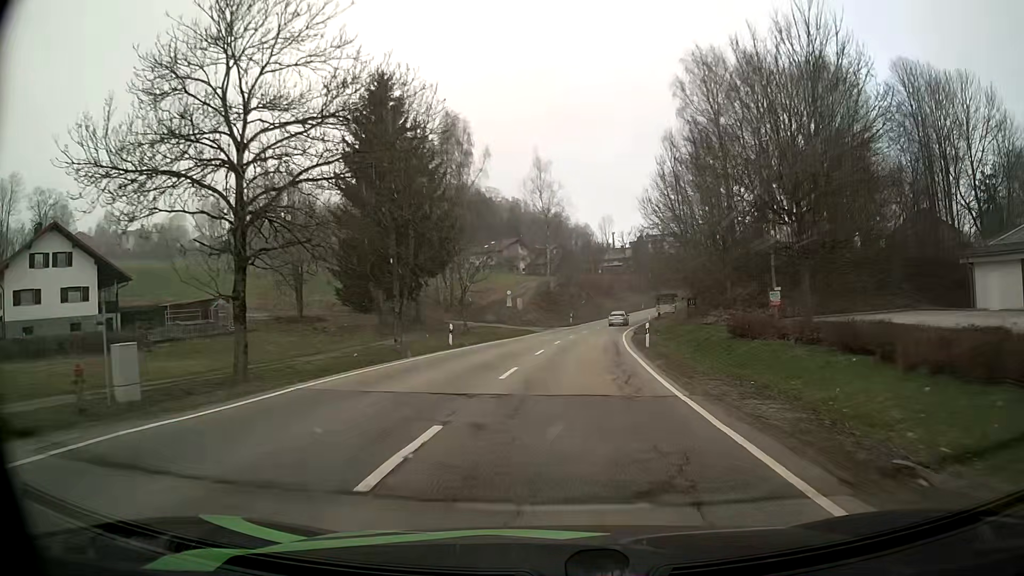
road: secondary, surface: asphalt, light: Day
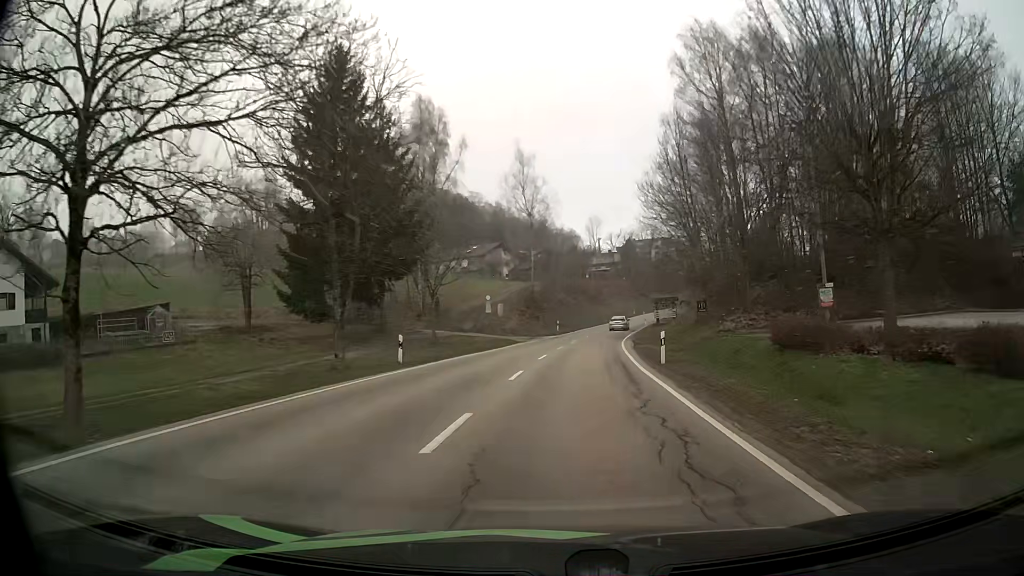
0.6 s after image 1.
(+0.1, +7.5) m; +1°
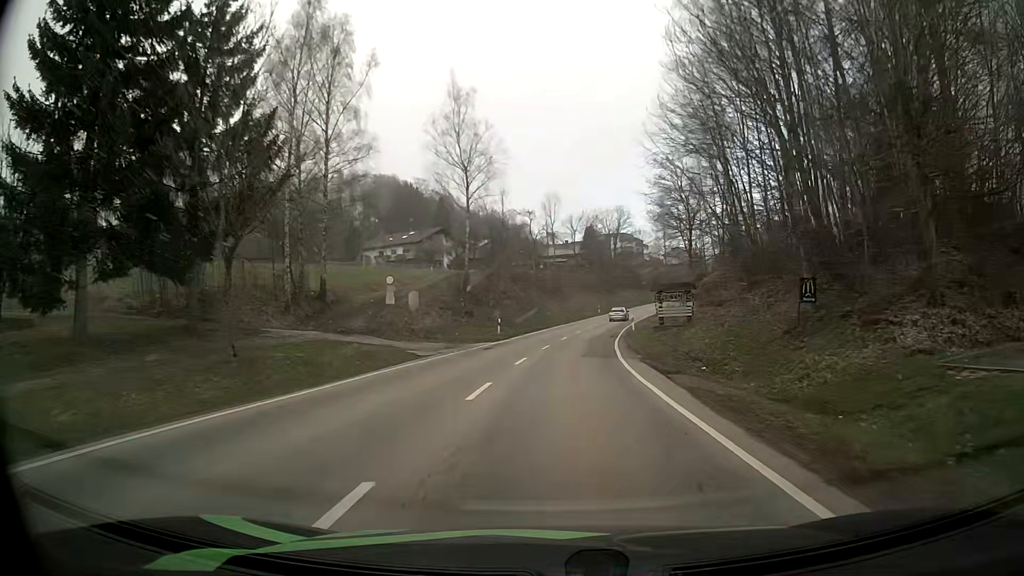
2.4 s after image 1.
(+0.8, +22.5) m; +4°
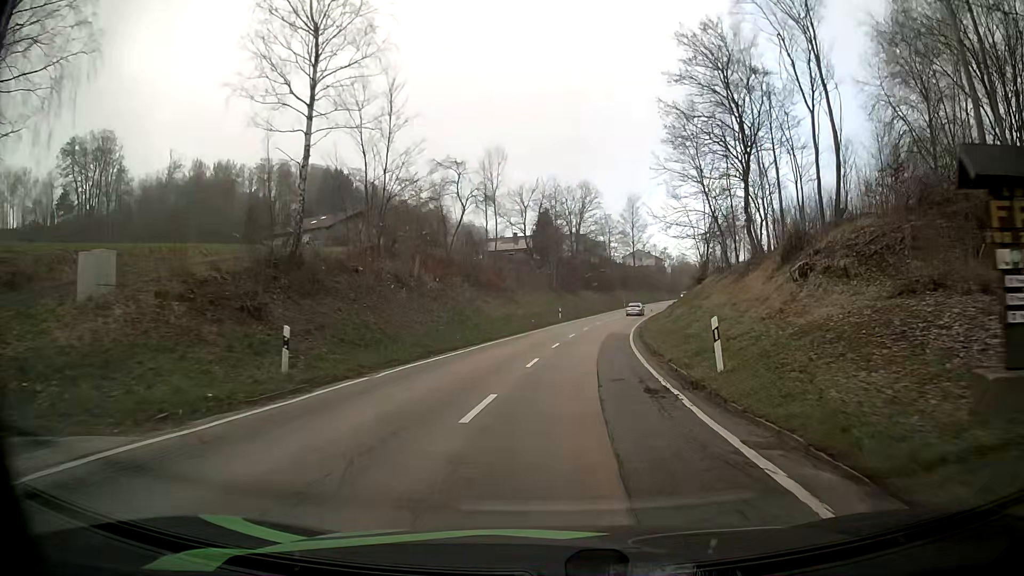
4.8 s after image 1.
(+1.0, +29.7) m; +4°
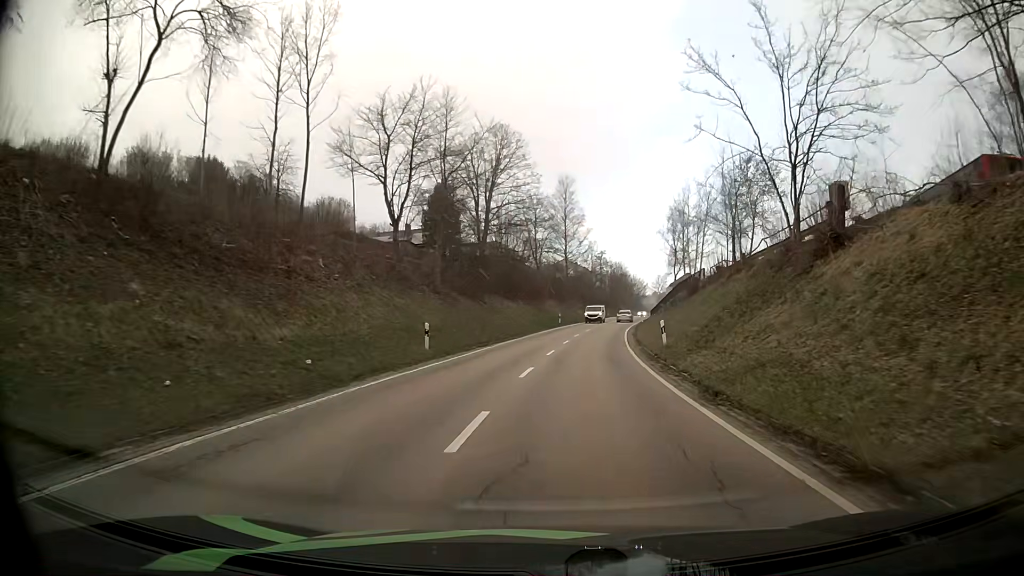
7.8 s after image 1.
(+2.5, +37.8) m; +7°
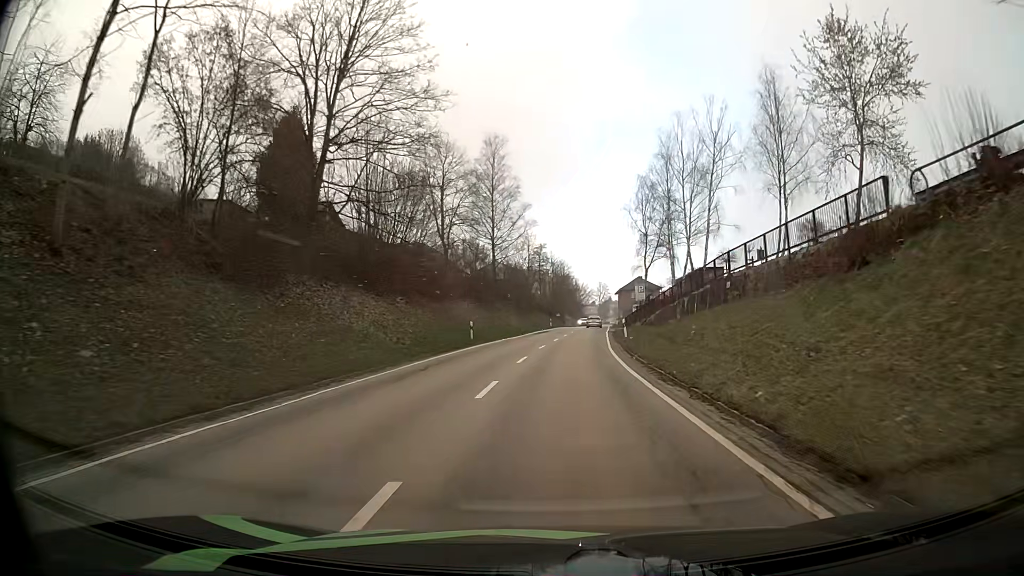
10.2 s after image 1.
(+1.8, +31.3) m; +6°
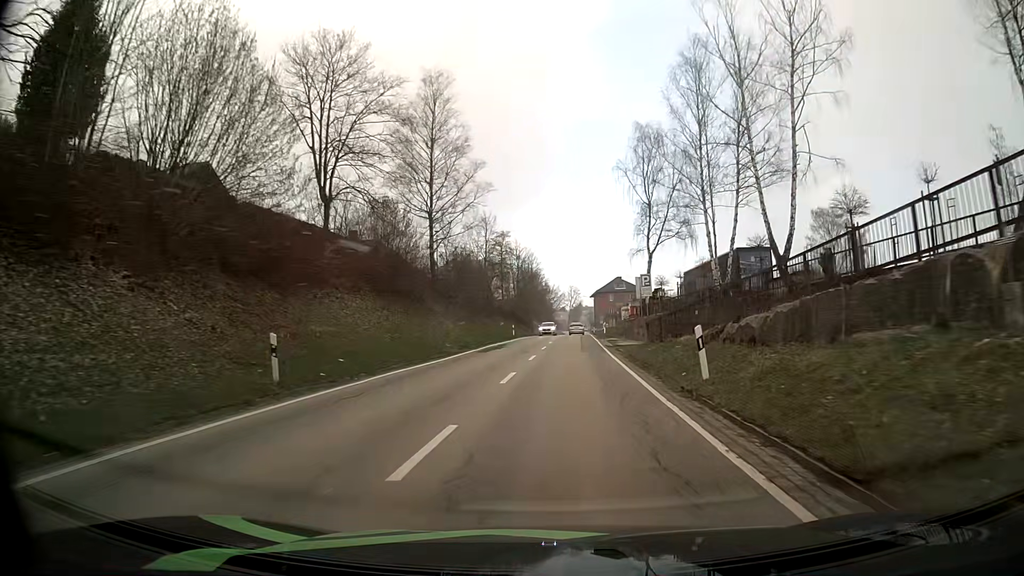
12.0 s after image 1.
(+0.5, +23.9) m; +3°
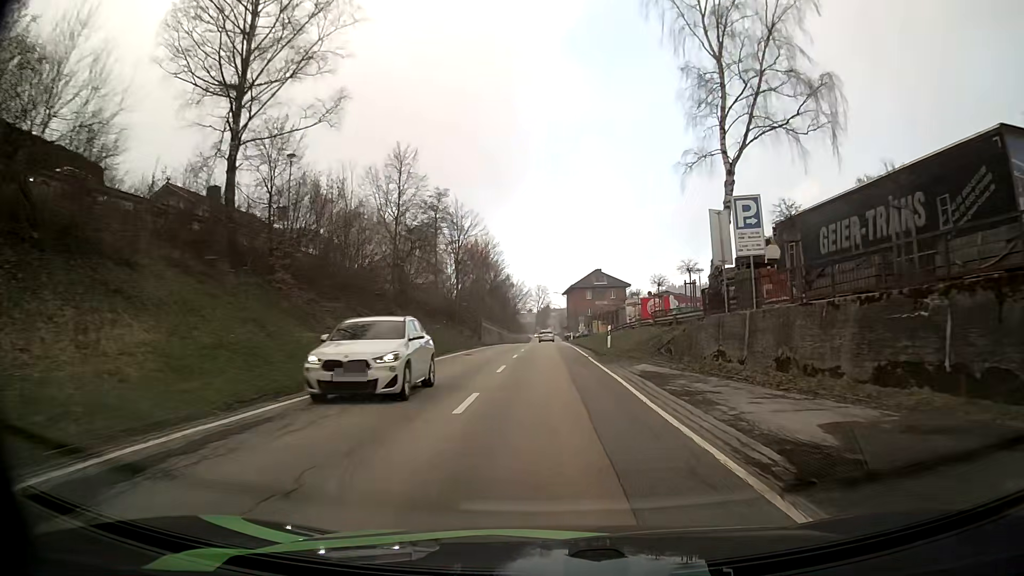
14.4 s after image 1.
(+0.8, +31.9) m; +3°
(0, +10) (0, +20) (0, +30) (0, +40) (0, +50) (0, +60) (0, +70) (0, +80) (0, +90) (0, +100) m
